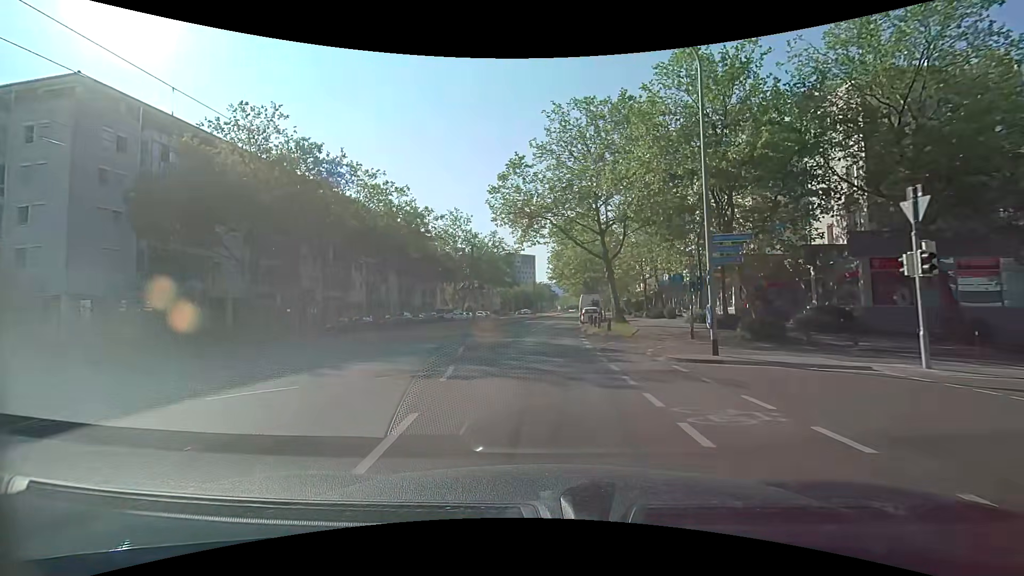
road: tertiary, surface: asphalt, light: Day
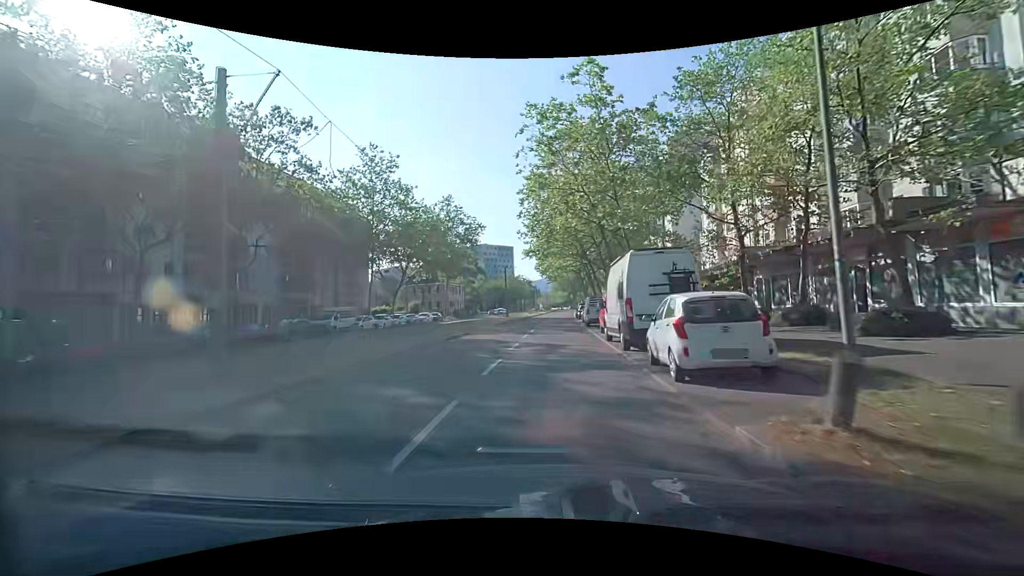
(+0.6, +34.1) m; +2°
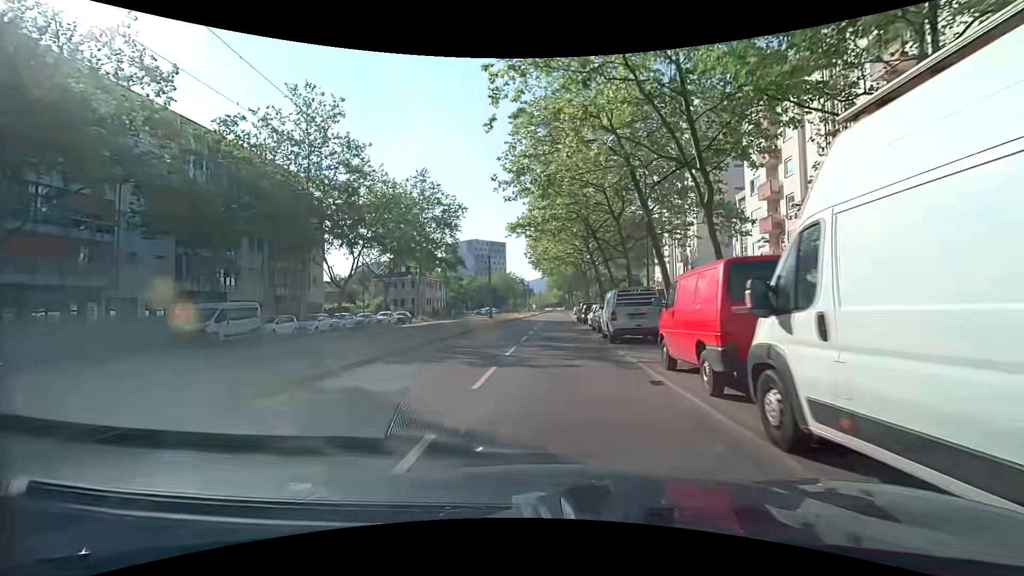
(+0.1, +13.9) m; +1°
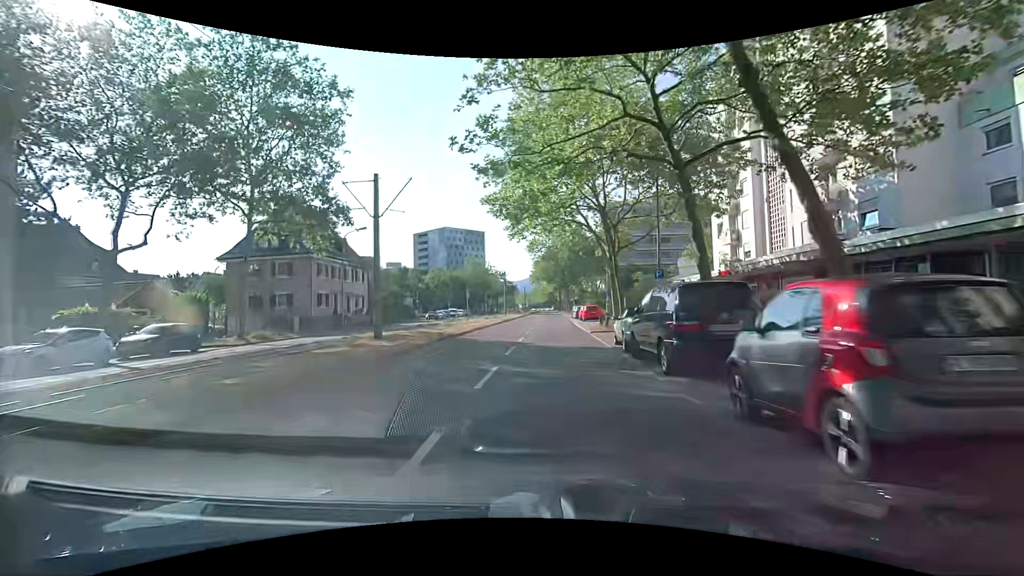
(+0.7, +35.4) m; +2°
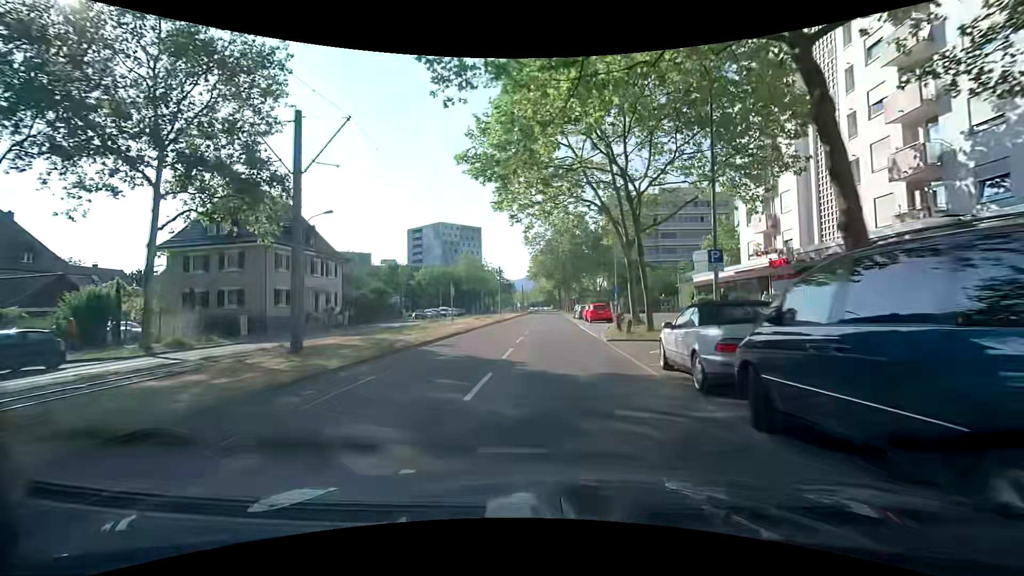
(0.0, +7.2) m; 0°
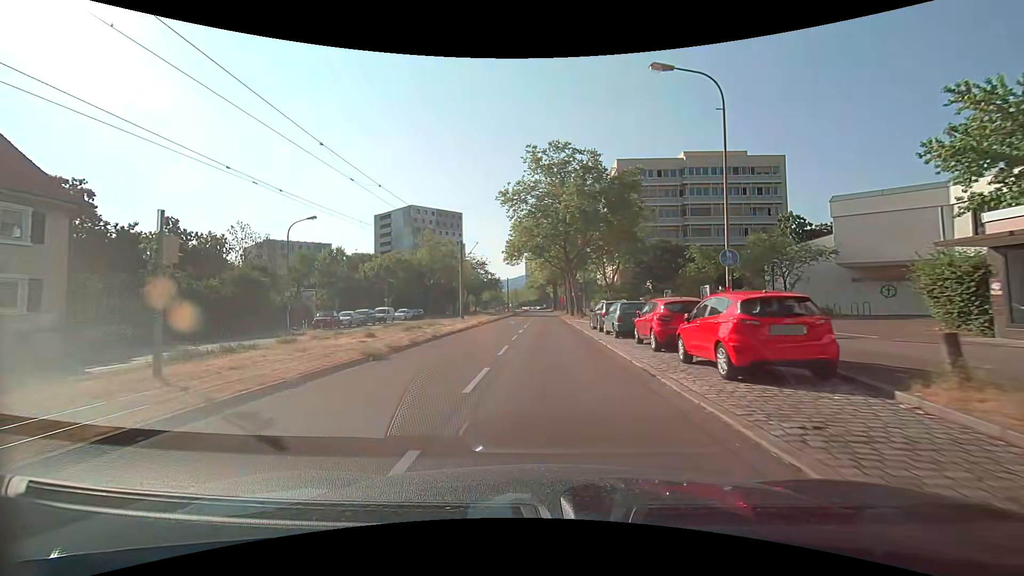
(+0.3, +29.2) m; +1°
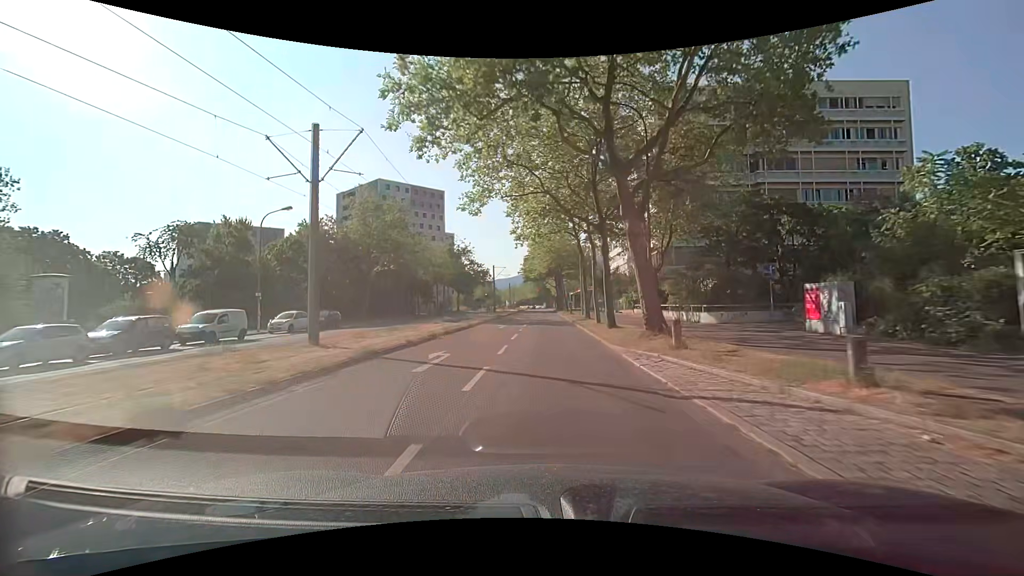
(-0.3, +29.7) m; 0°
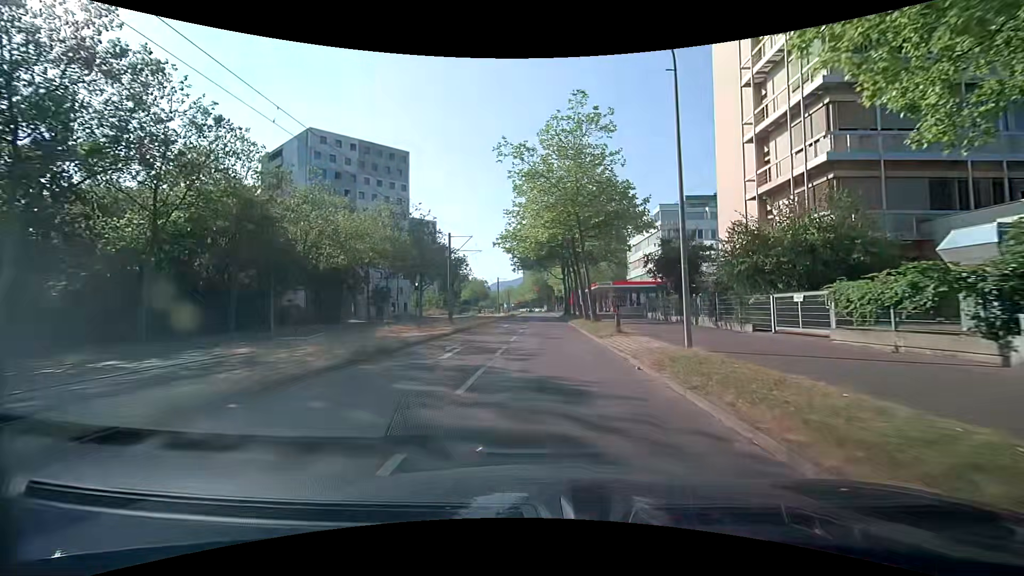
(-0.3, +36.0) m; -1°
(0, +10) (0, +20) (0, +30) (0, +40) (0, +50) (0, +60) (0, +70) (0, +80) (0, +90) (0, +100) m
